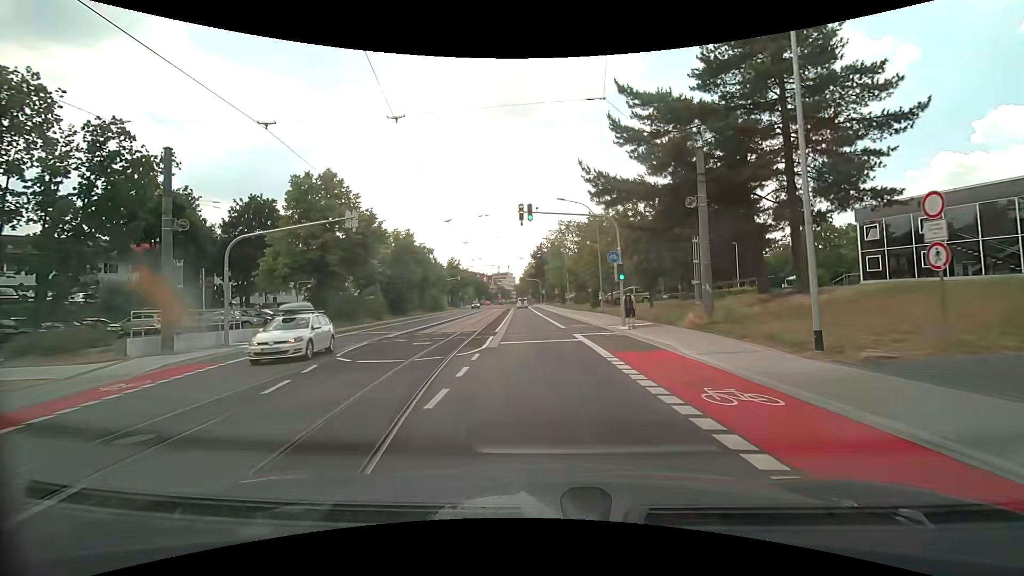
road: secondary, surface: asphalt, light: Day
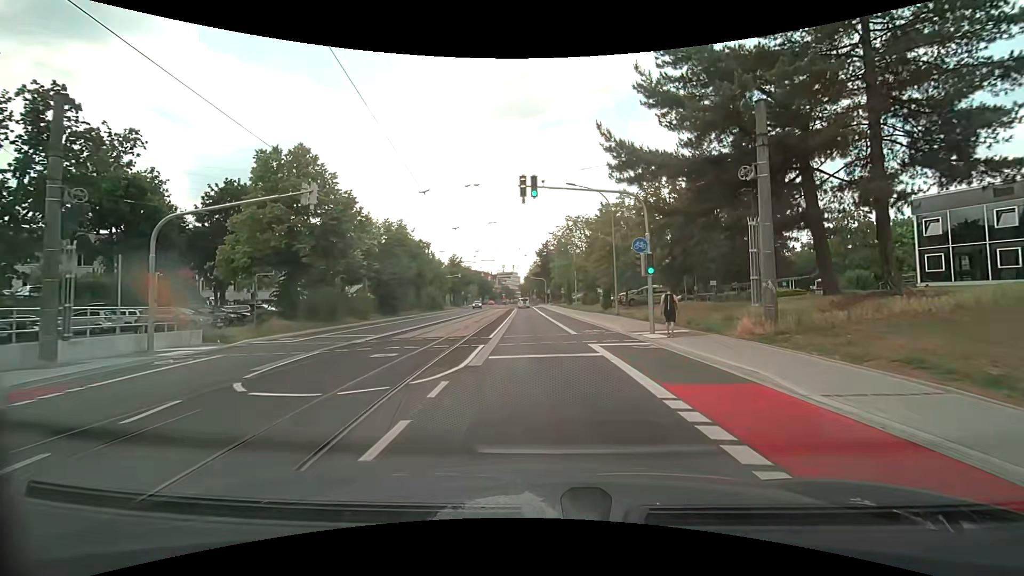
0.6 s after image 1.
(-0.1, +5.3) m; -1°
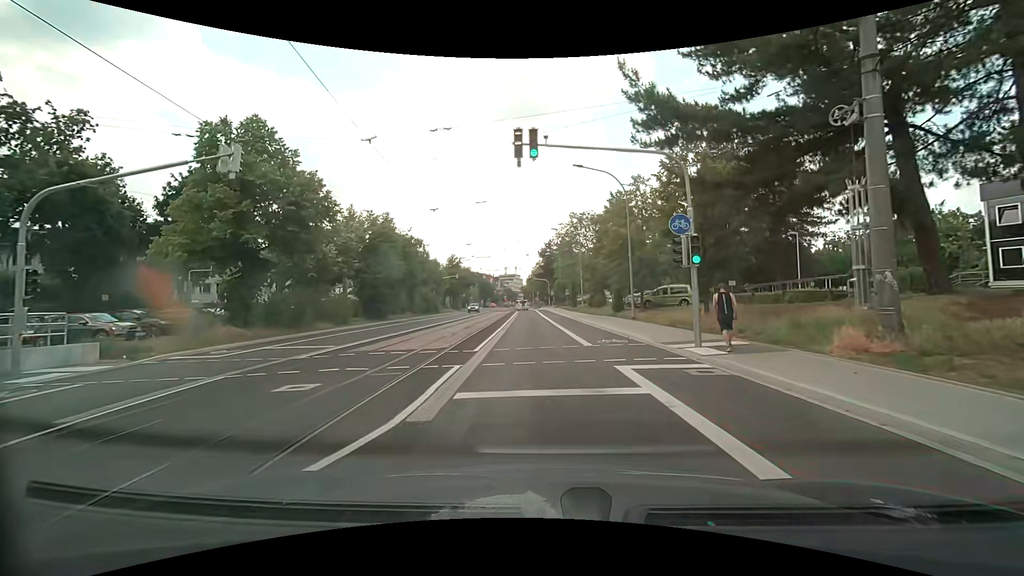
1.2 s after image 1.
(0.0, +5.4) m; 0°
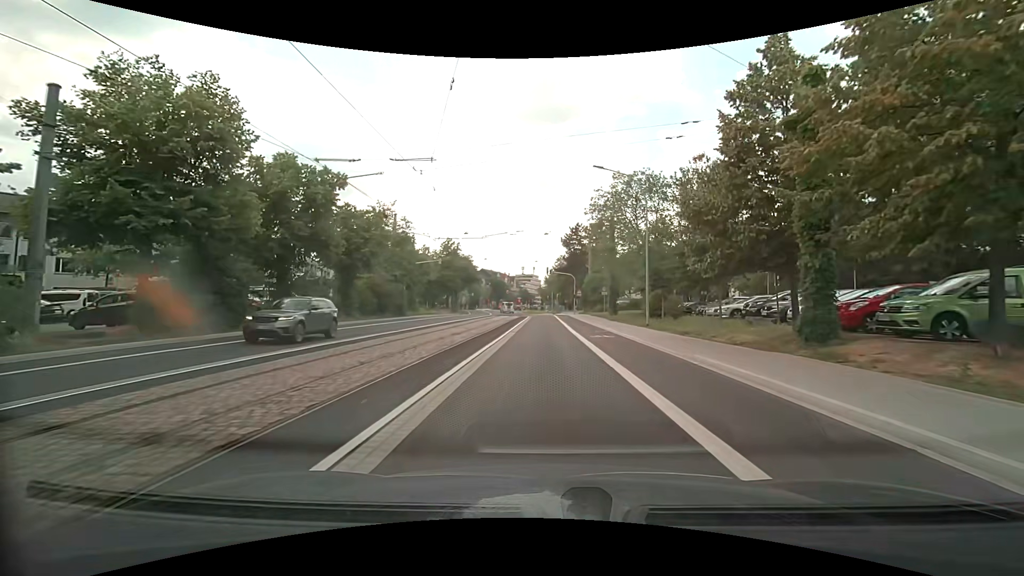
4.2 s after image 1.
(-0.7, +27.1) m; -3°
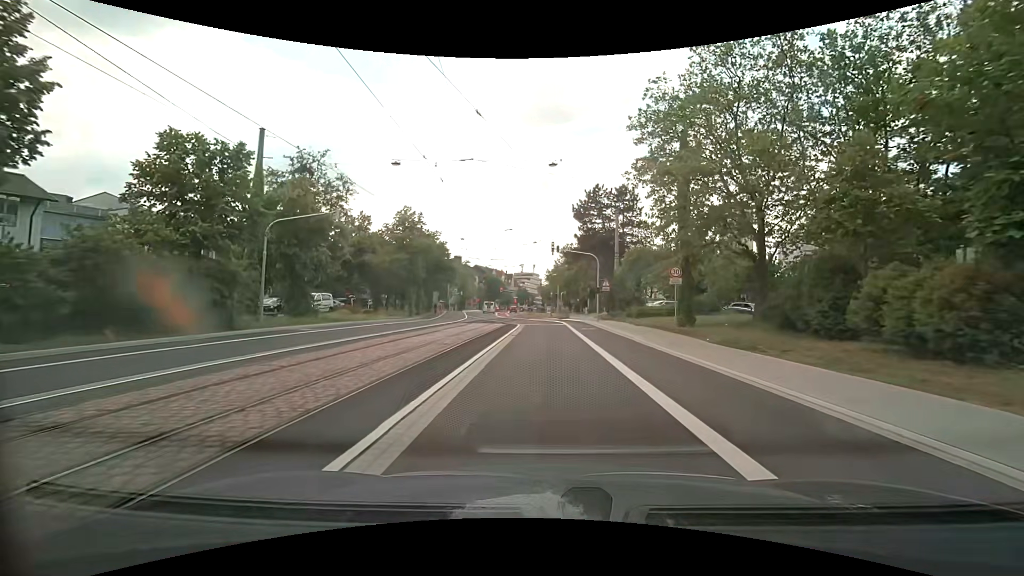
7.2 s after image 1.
(+0.1, +27.8) m; +1°
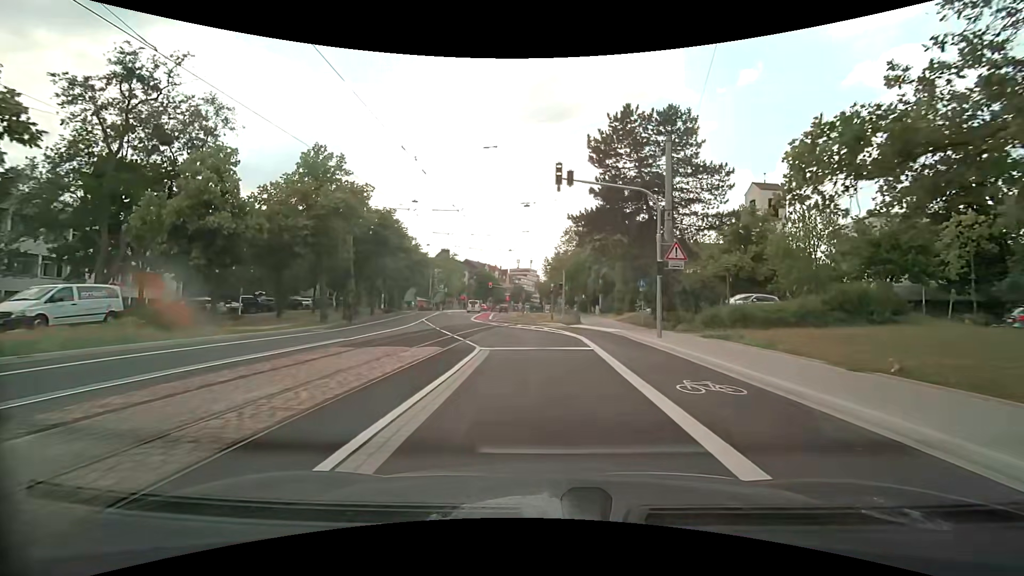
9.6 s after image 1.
(-0.1, +22.3) m; 0°
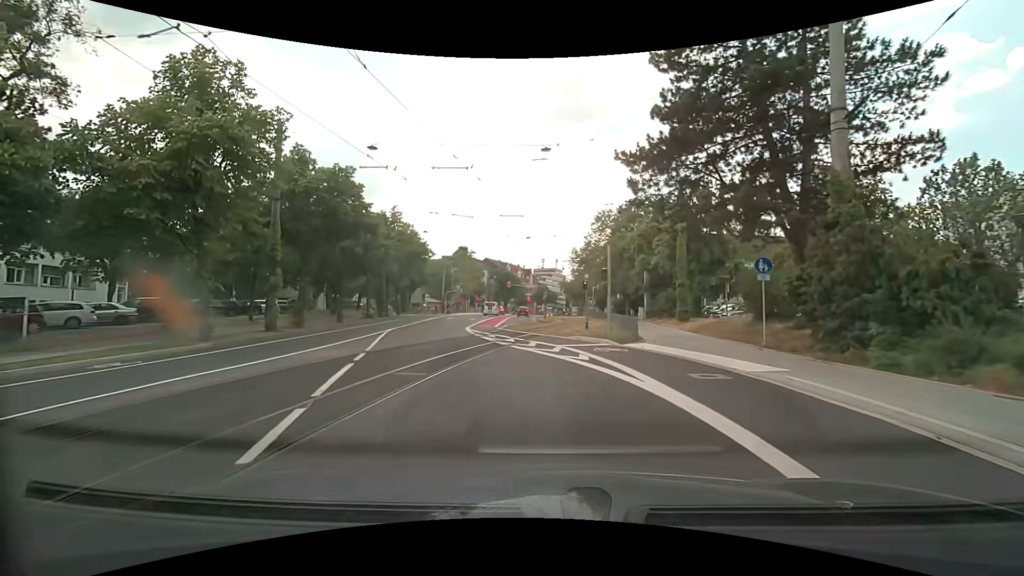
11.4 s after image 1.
(-0.1, +14.8) m; -3°
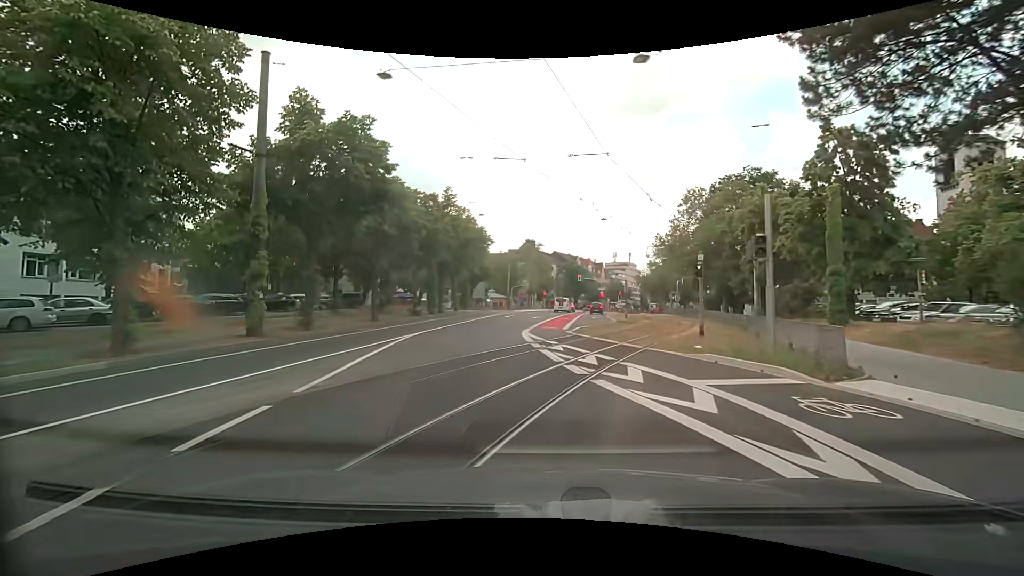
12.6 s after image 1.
(-0.5, +8.6) m; -8°
(-1, +10) (-2, +20) (-2, +30) (-1, +40) (0, +50) (+1, +60) (+2, +70) (+4, +80) (+5, +89) (+7, +99) m
